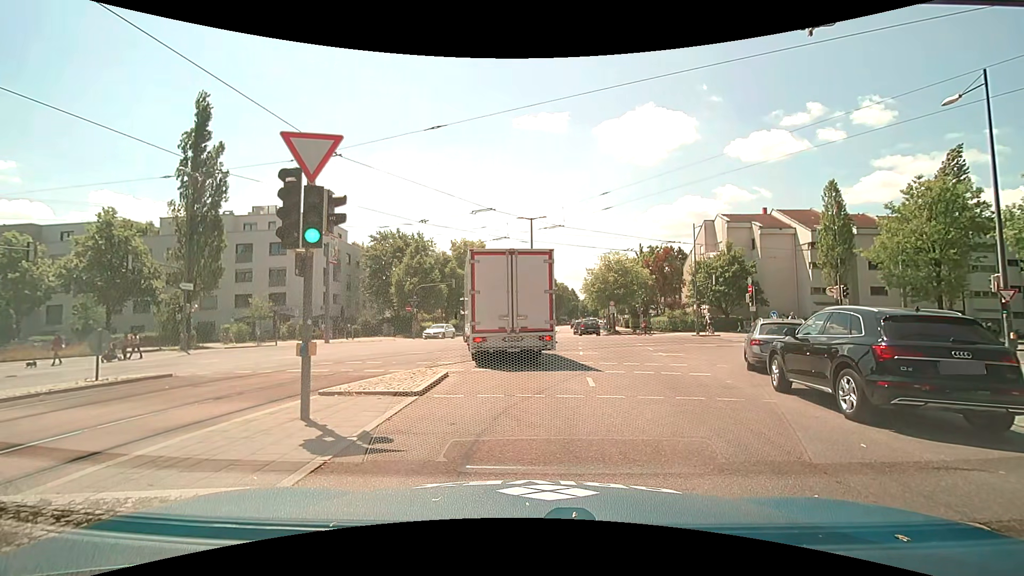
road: secondary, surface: asphalt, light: Day
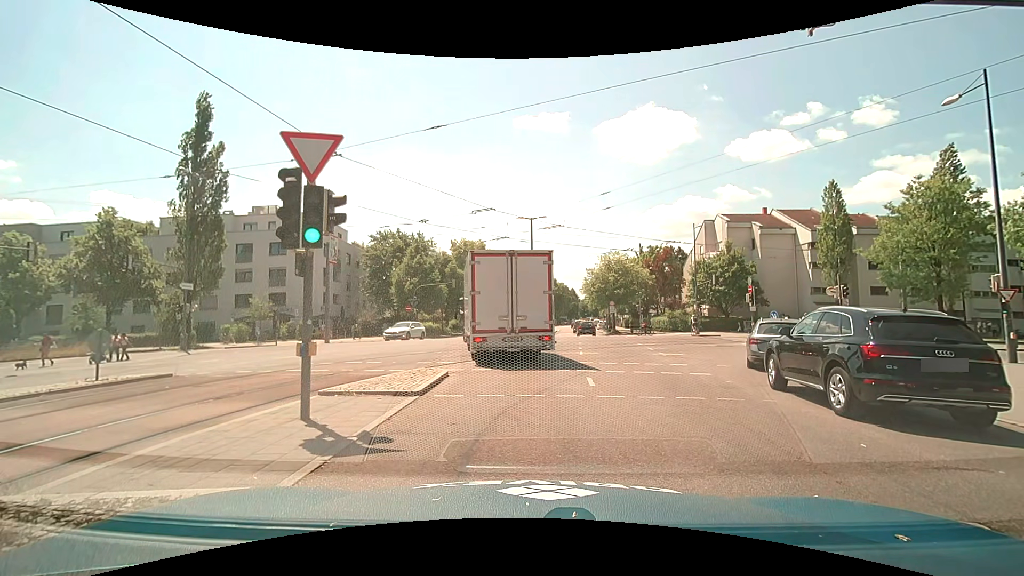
(0.0, 0.0) m; 0°
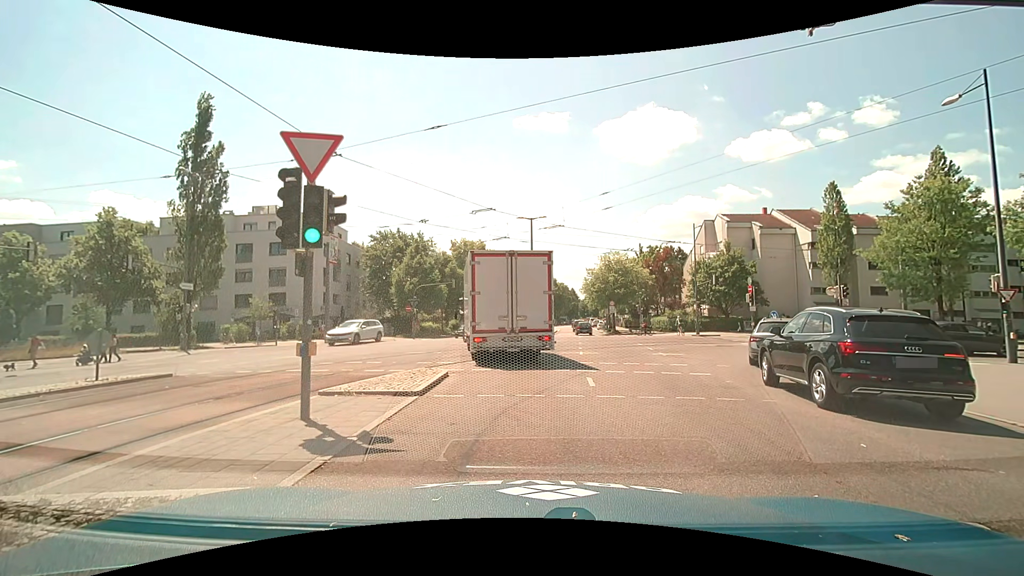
(0.0, 0.0) m; 0°
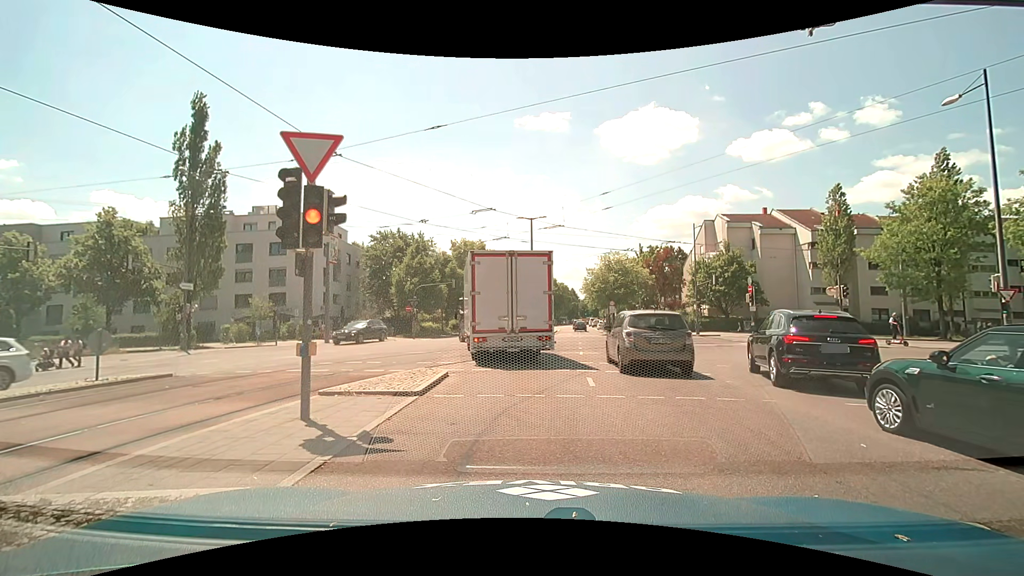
(0.0, 0.0) m; 0°
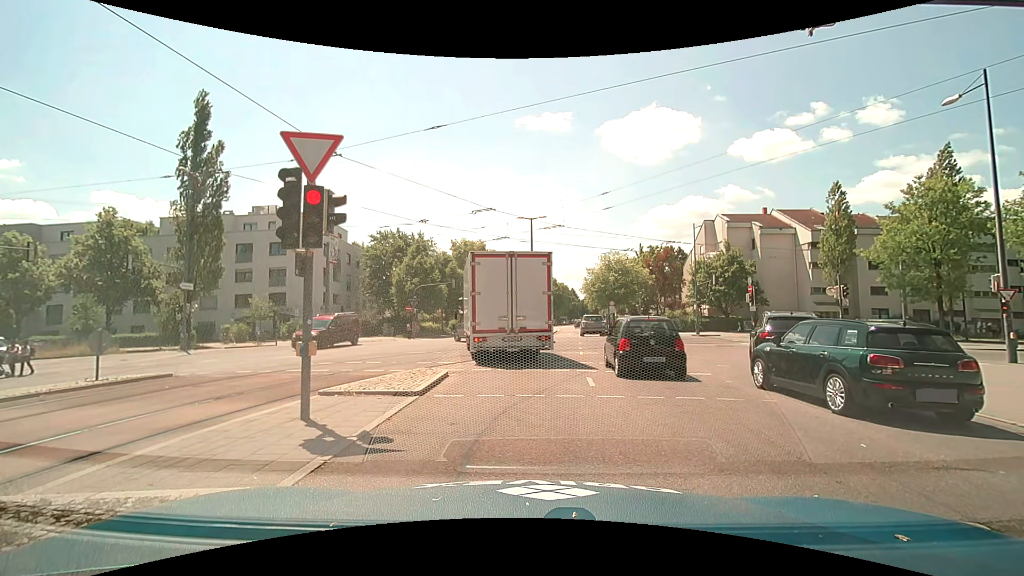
(0.0, 0.0) m; 0°
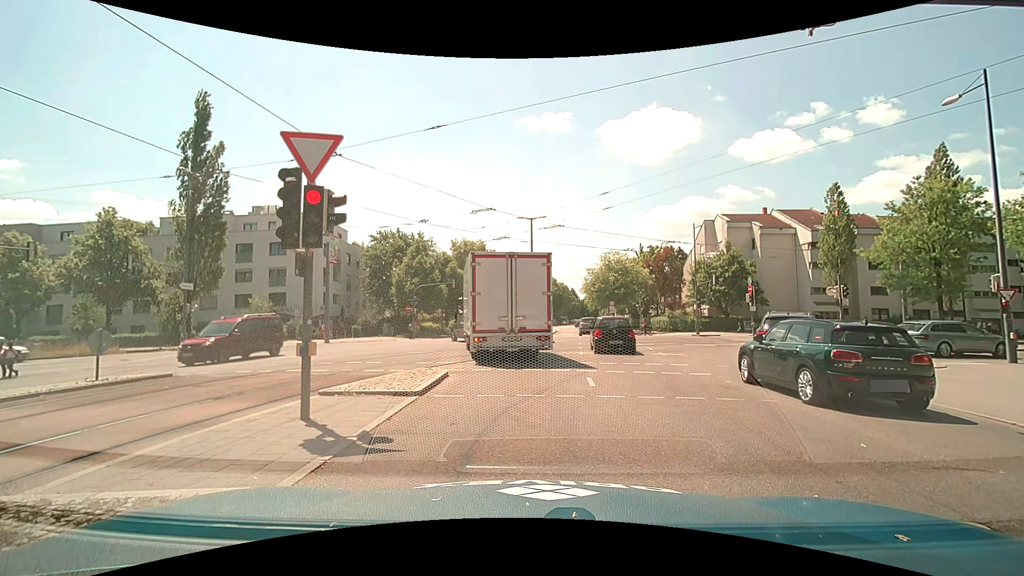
(0.0, 0.0) m; 0°
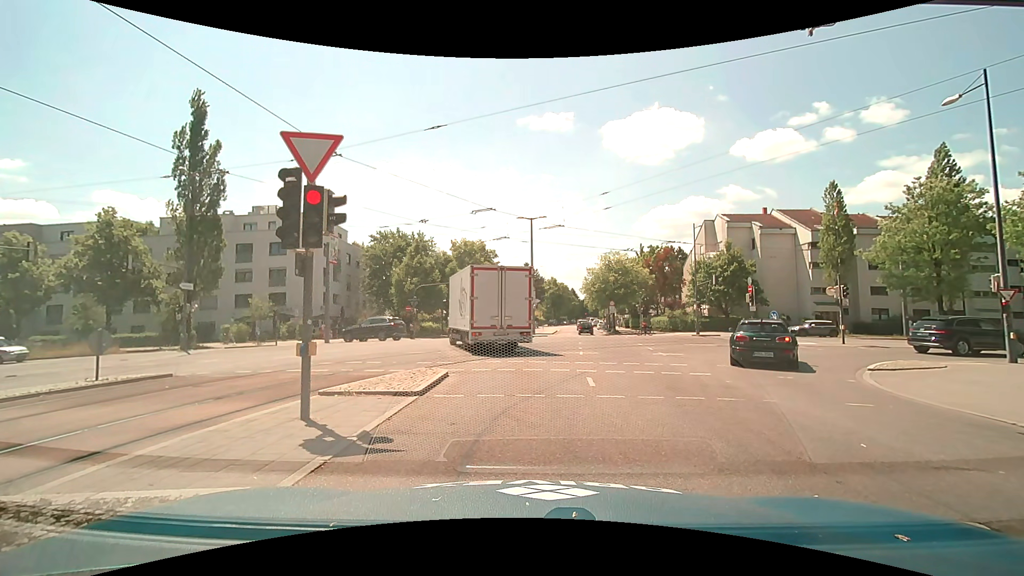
(0.0, 0.0) m; 0°
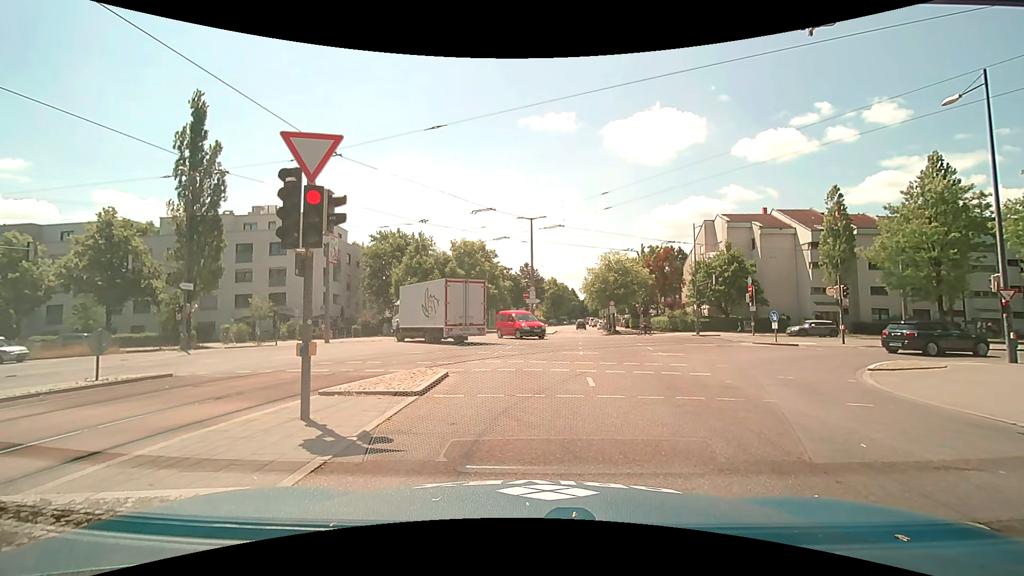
(0.0, 0.0) m; 0°
